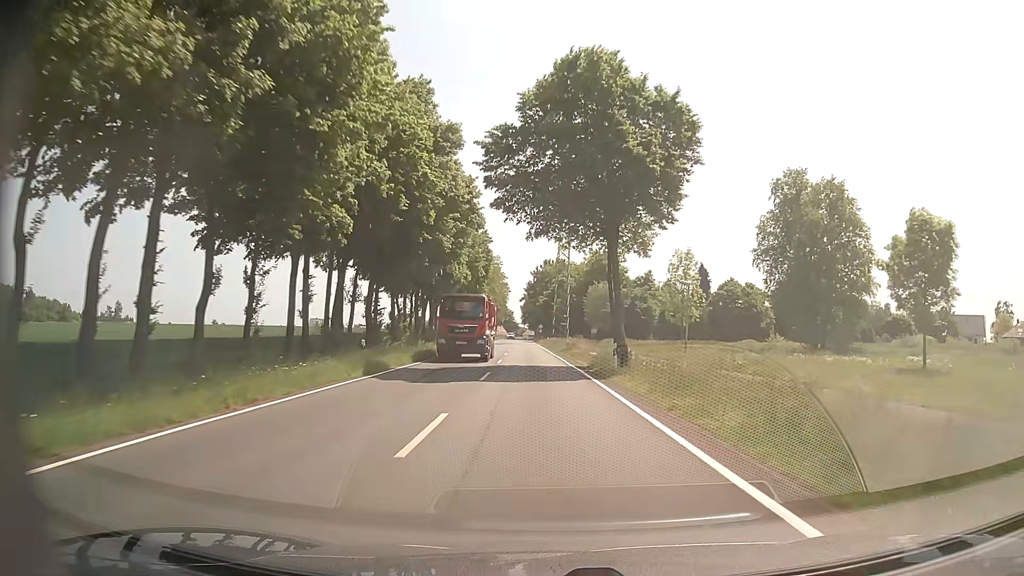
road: tertiary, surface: asphalt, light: Day
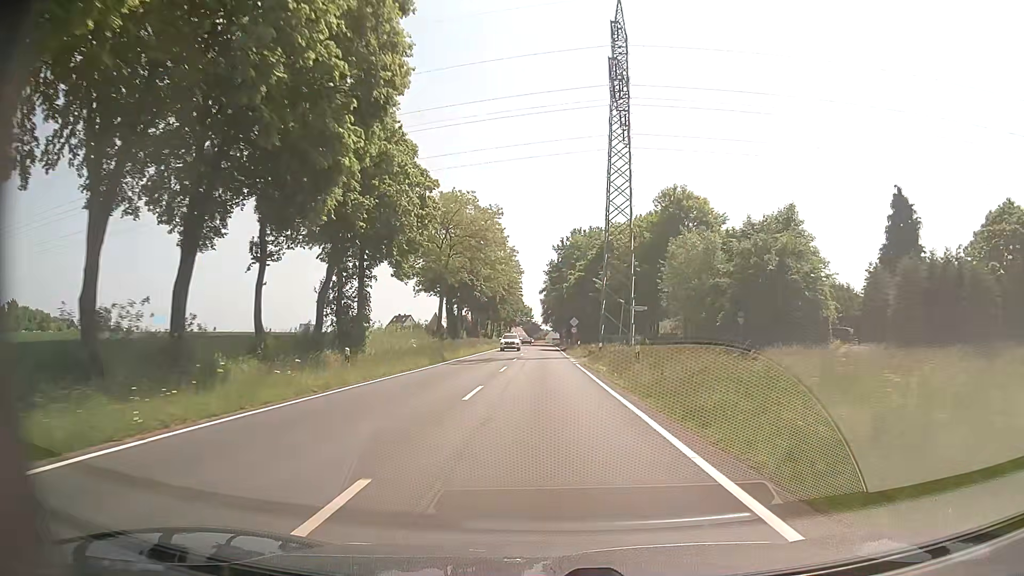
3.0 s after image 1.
(-1.1, +53.4) m; -2°
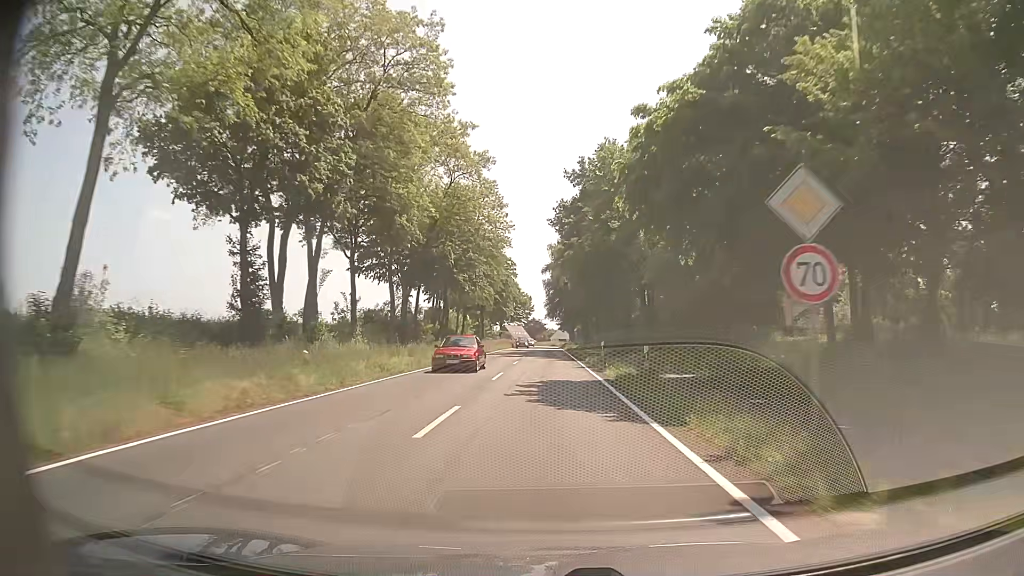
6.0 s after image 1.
(0.0, +53.7) m; 0°
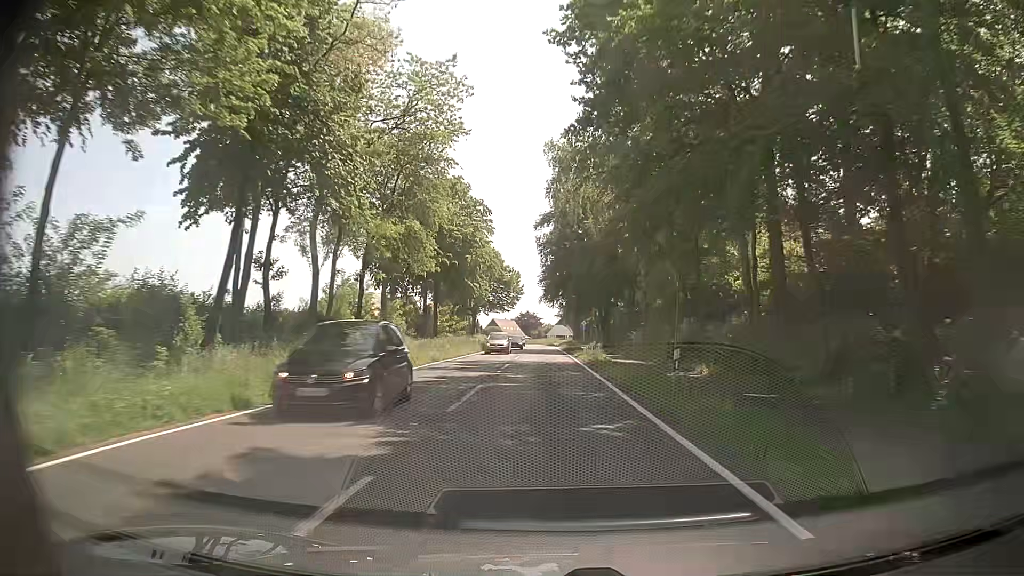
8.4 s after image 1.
(-0.1, +42.9) m; +1°
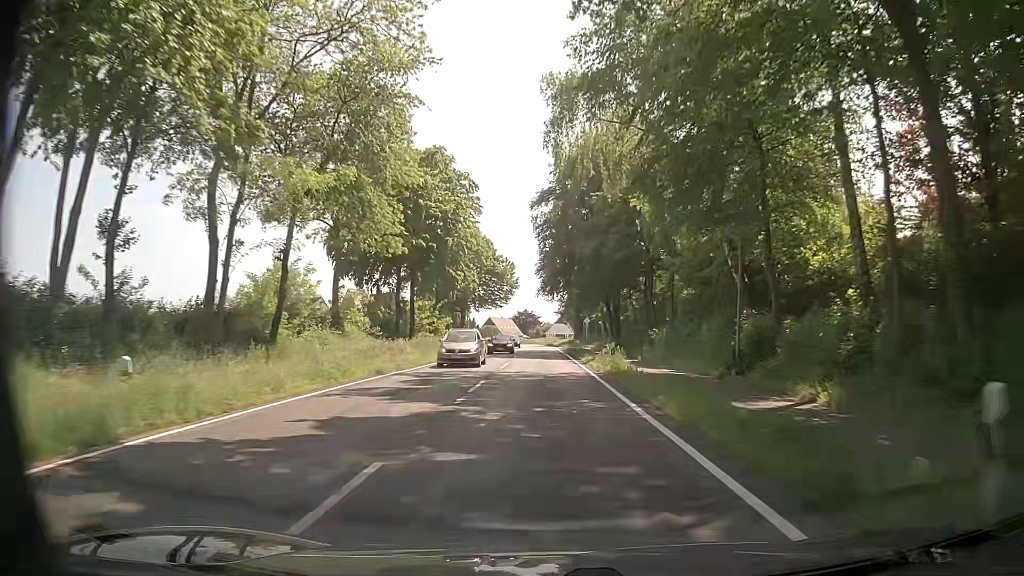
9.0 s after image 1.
(-0.1, +10.7) m; 0°
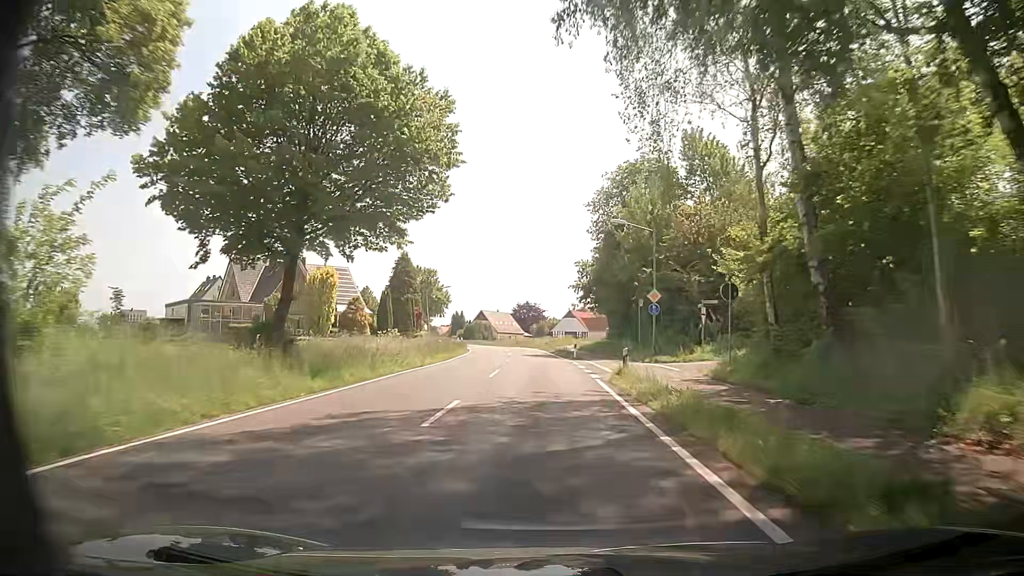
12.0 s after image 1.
(-0.3, +53.9) m; 0°
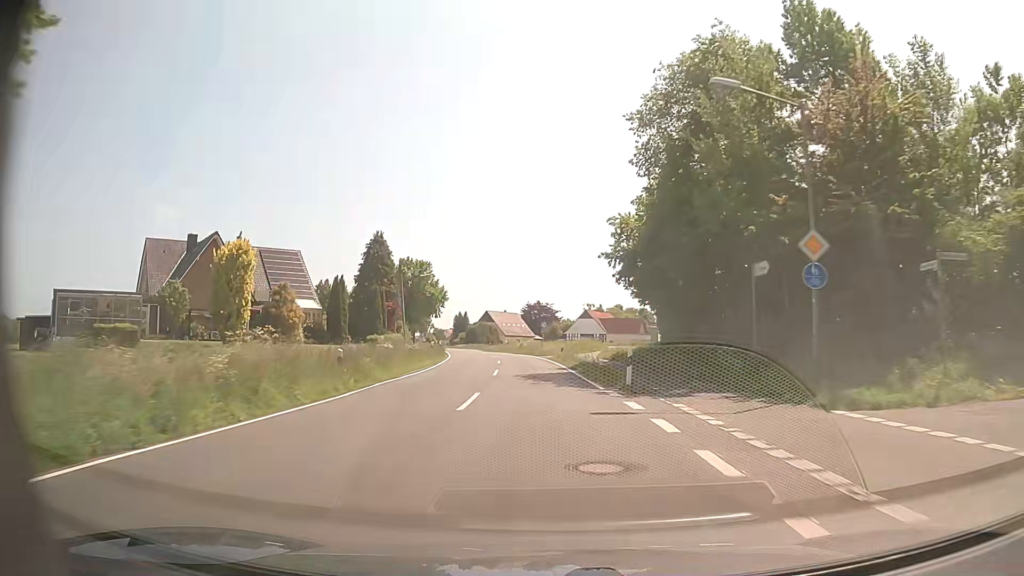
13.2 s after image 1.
(-0.2, +21.6) m; -1°
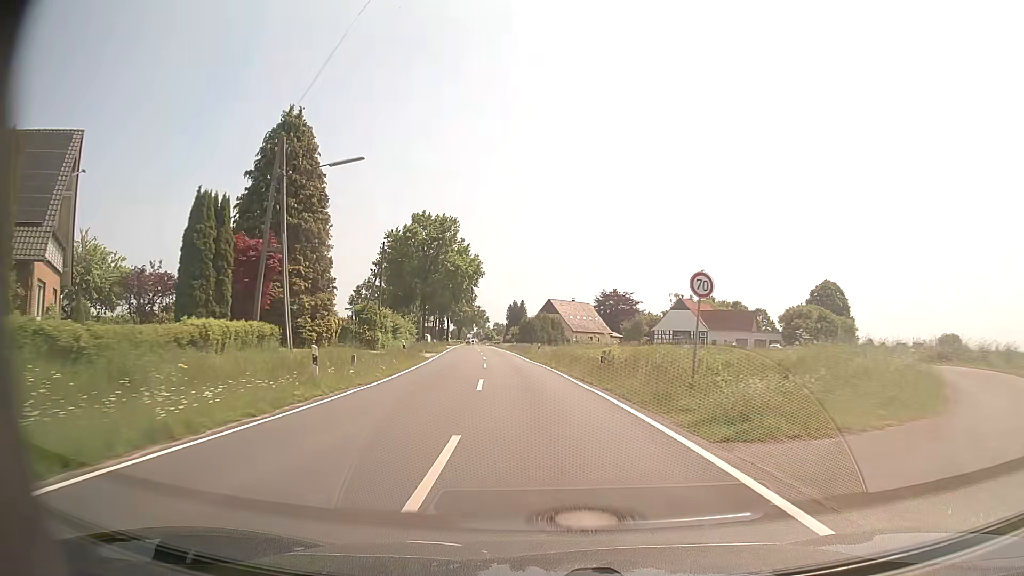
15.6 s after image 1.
(-1.9, +43.1) m; -6°
(0, +10) (0, +20) (-1, +30) (-2, +40) (-3, +50) (-4, +60) (-5, +70) (-6, +80) (-7, +90) (-9, +100) m
